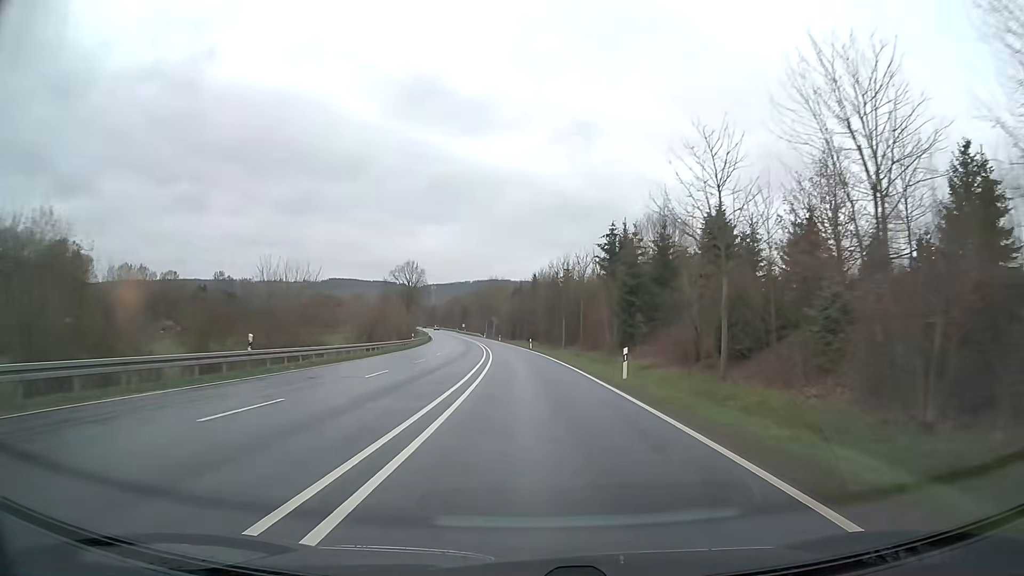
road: primary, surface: asphalt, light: Day
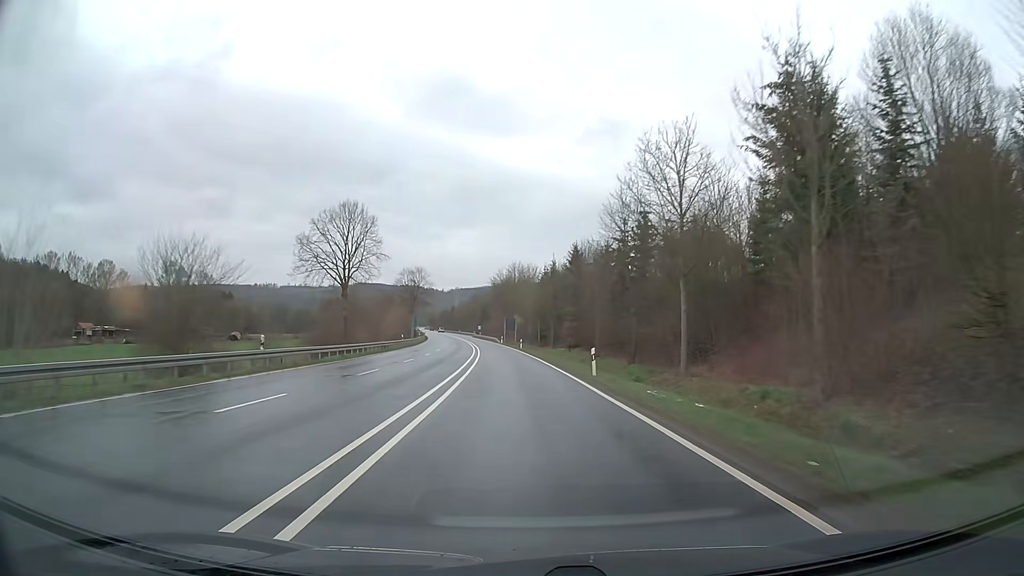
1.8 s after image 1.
(-0.9, +47.3) m; -2°
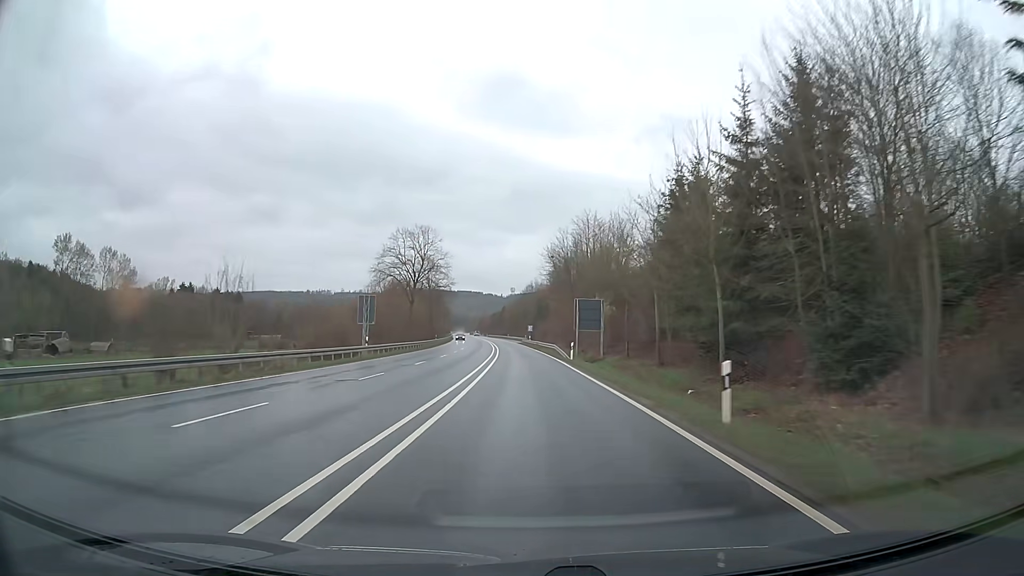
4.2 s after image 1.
(-2.9, +63.0) m; -5°
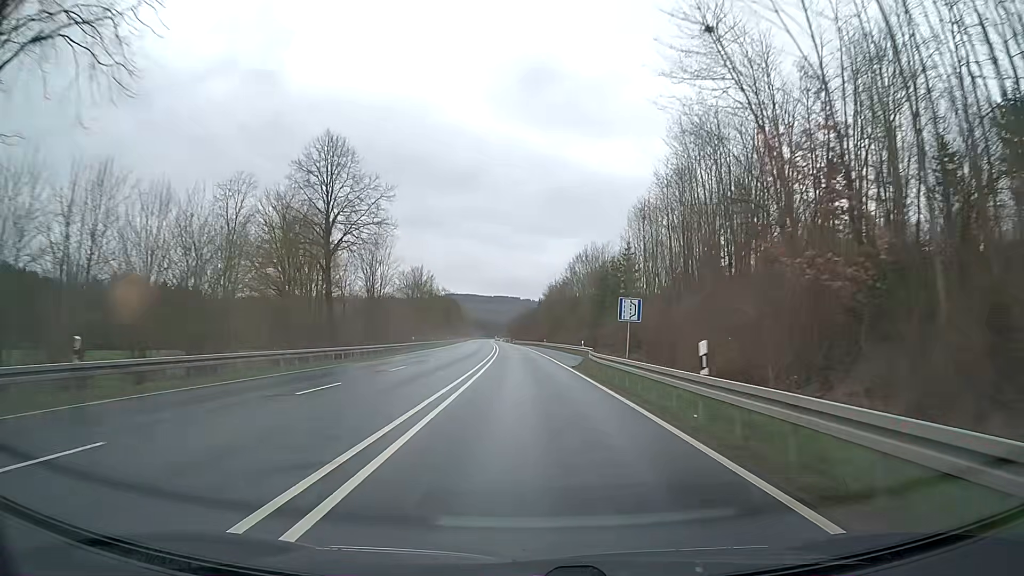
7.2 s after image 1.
(-2.2, +78.9) m; -3°
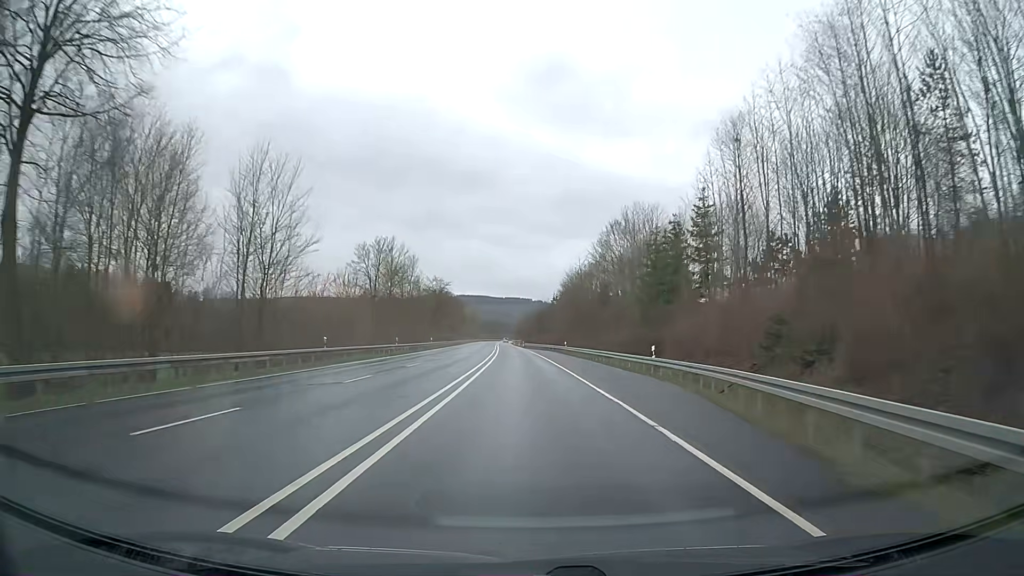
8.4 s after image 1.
(-0.3, +31.5) m; -1°
(0, +10) (0, +20) (0, +30) (0, +40) (-1, +50) (-1, +60) (-1, +70) (-2, +80) (-2, +90) (-3, +100) m
